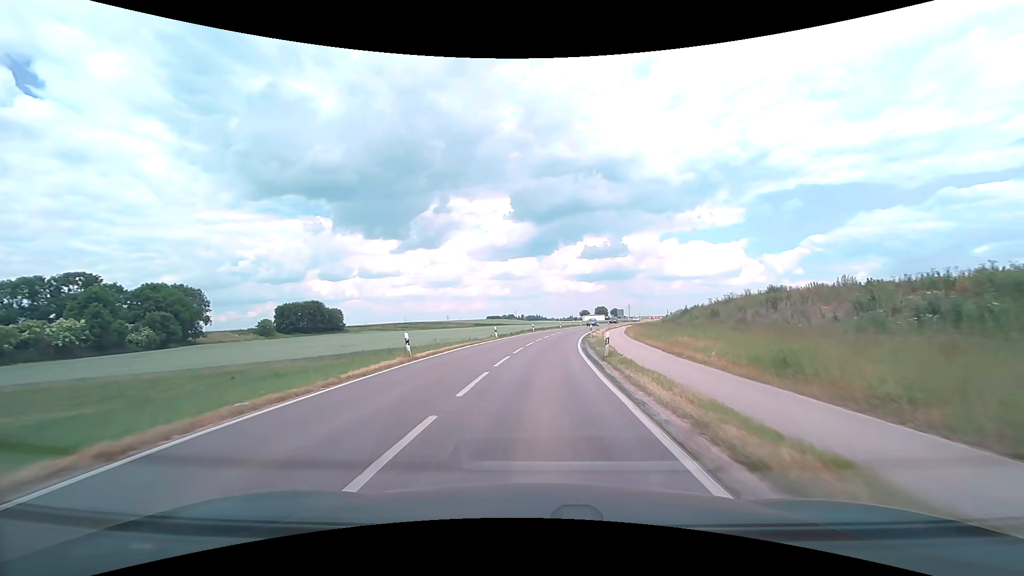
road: secondary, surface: asphalt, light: Day
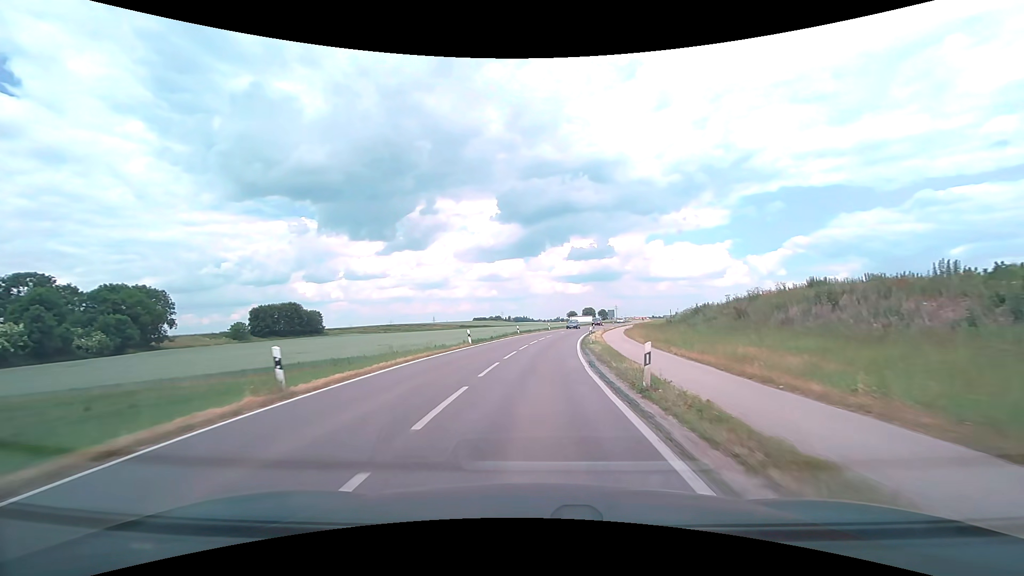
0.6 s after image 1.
(+0.1, +8.6) m; +2°
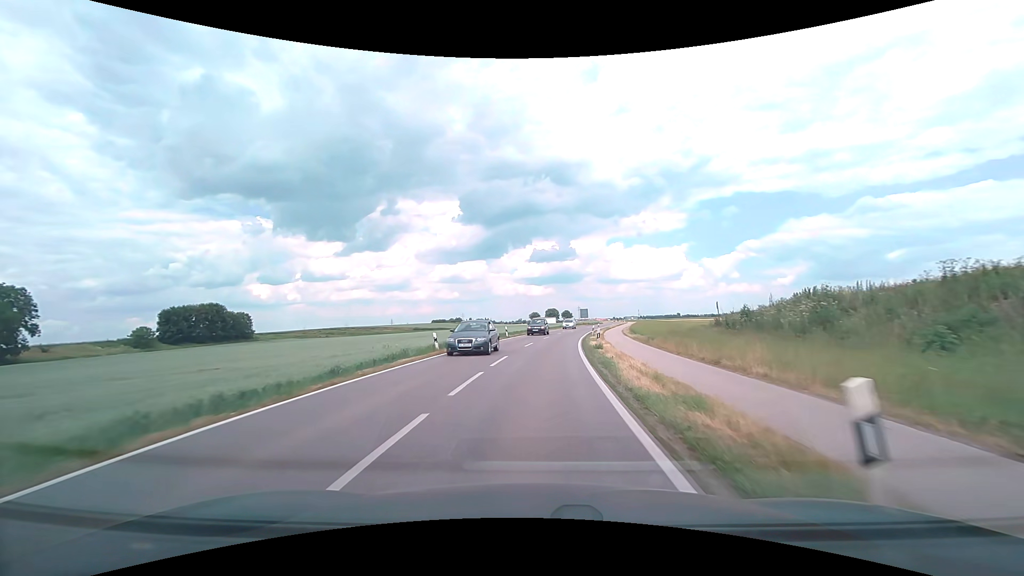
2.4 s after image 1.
(+1.0, +27.1) m; +4°
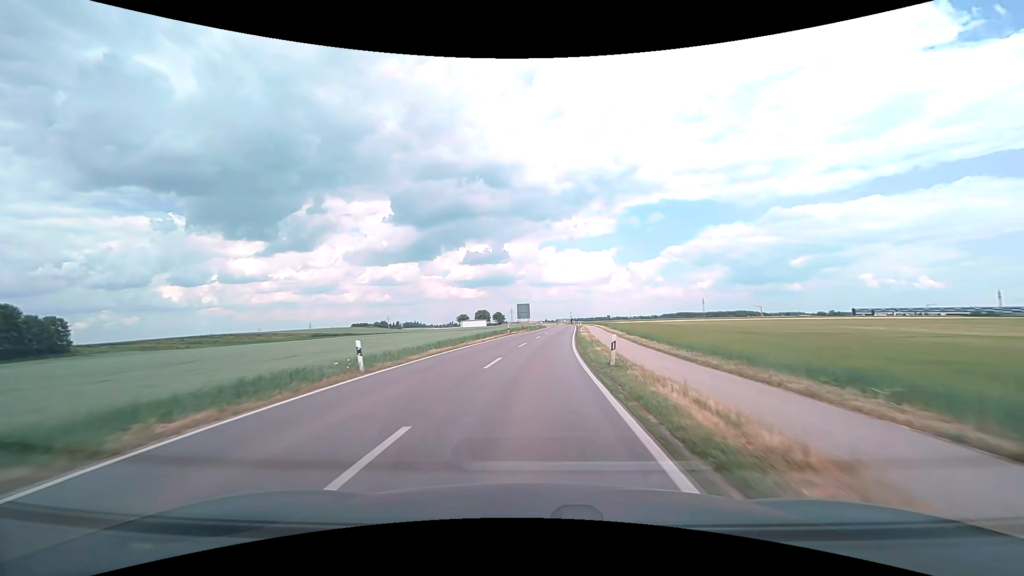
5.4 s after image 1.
(+3.5, +48.5) m; +8°
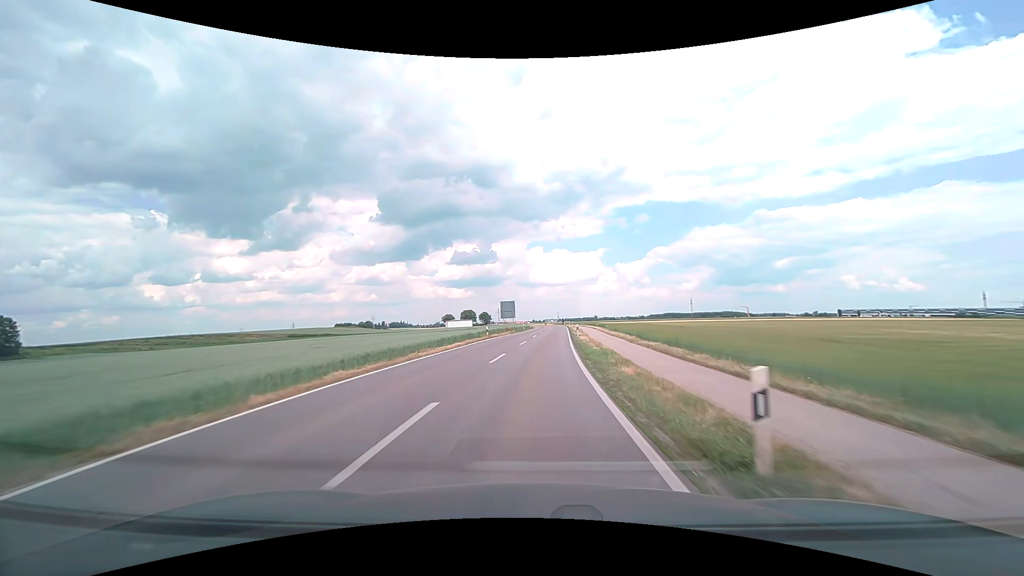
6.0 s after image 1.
(+0.1, +10.2) m; +2°
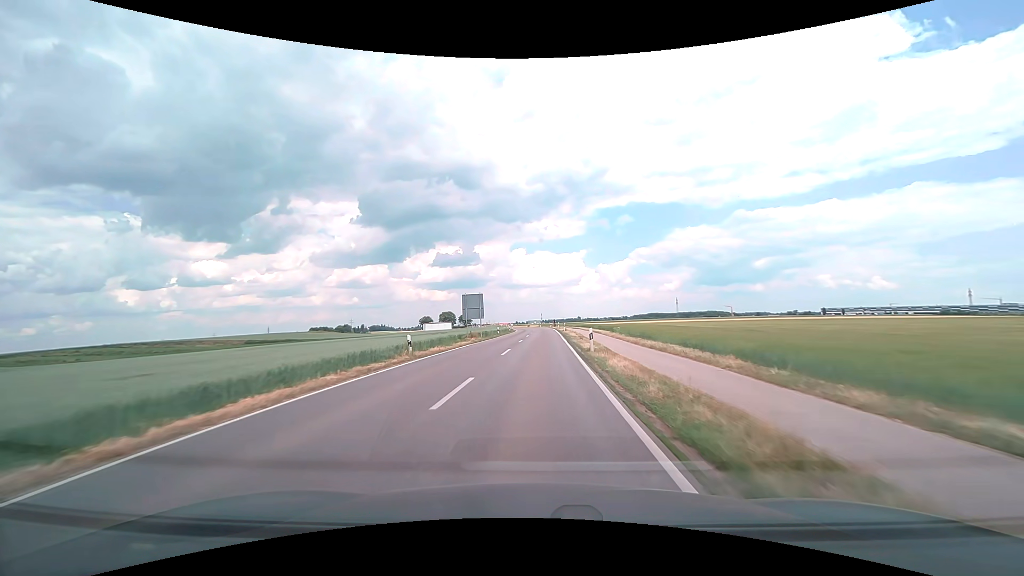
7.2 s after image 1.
(+0.5, +20.5) m; +2°
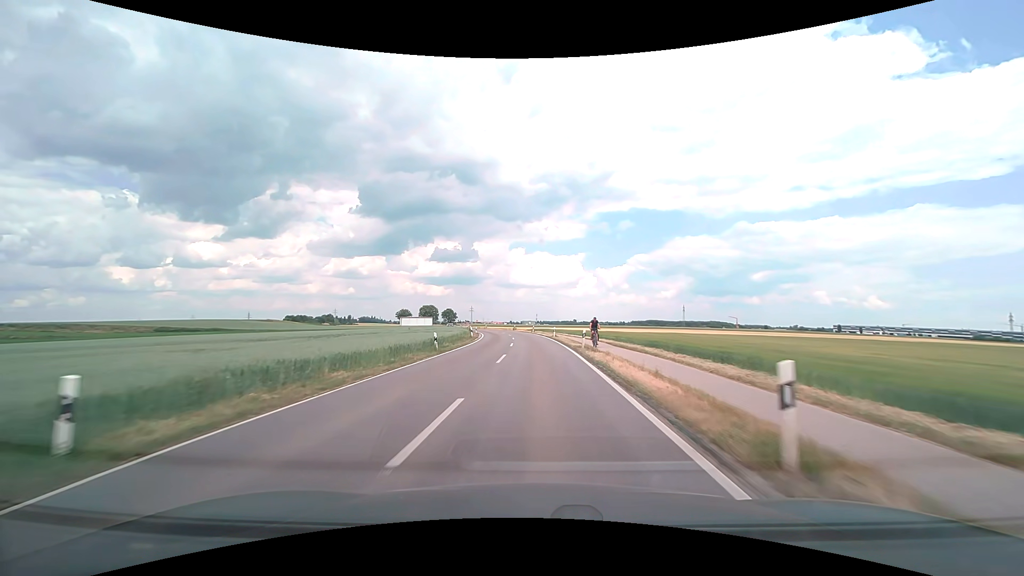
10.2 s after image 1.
(+0.5, +51.1) m; 0°
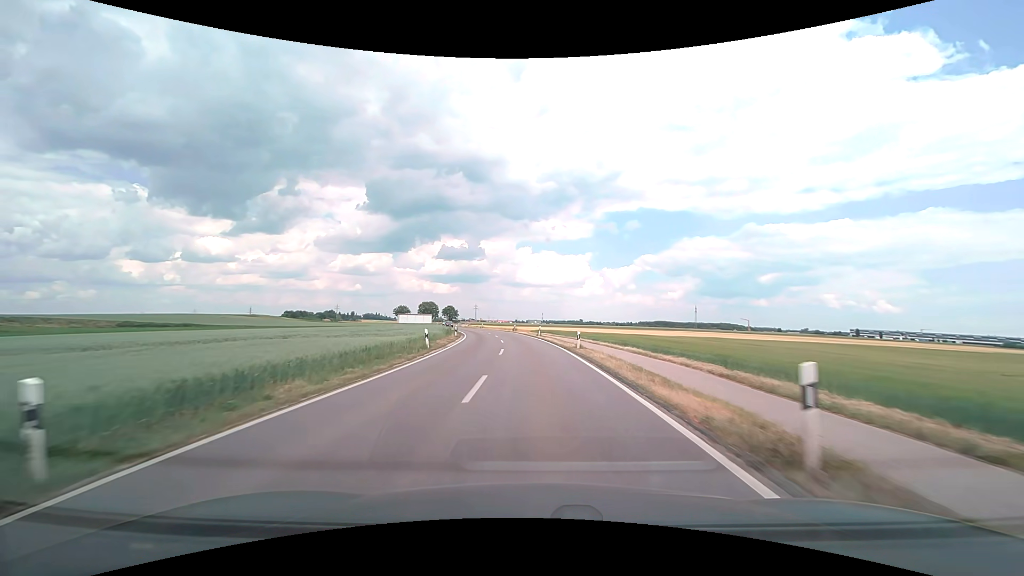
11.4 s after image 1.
(-0.1, +20.4) m; -1°
(0, +10) (0, +20) (-1, +30) (-1, +40) (-2, +50) (-4, +60) (-5, +70) (-7, +79) (-10, +89) (-12, +99) m
